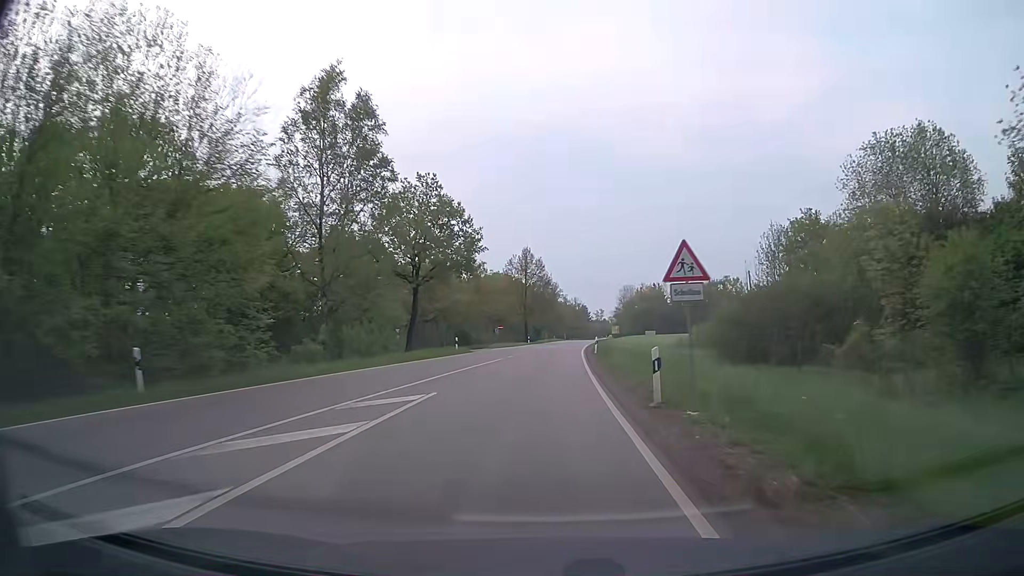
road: secondary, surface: asphalt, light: Day
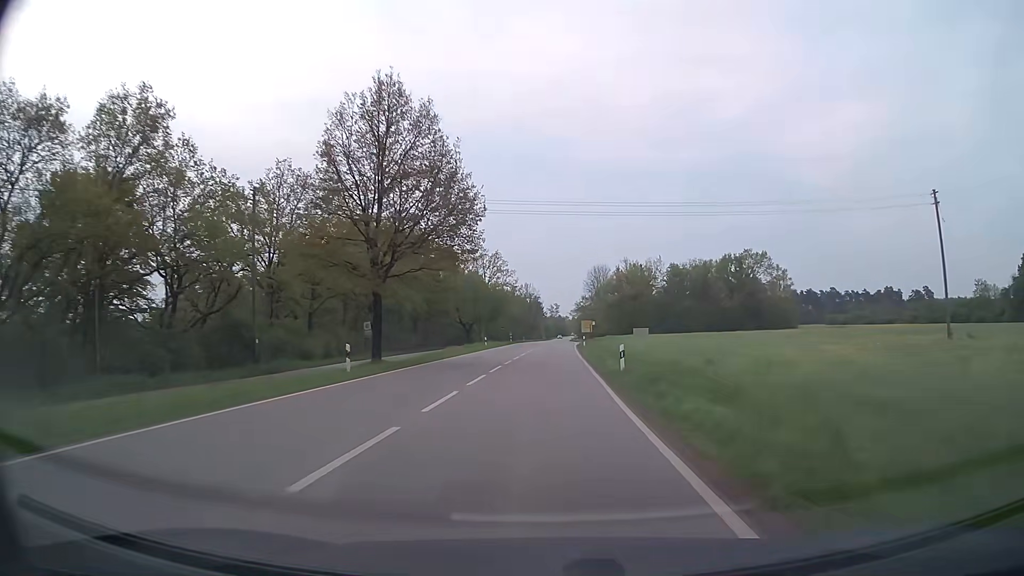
(+2.7, +67.4) m; +4°
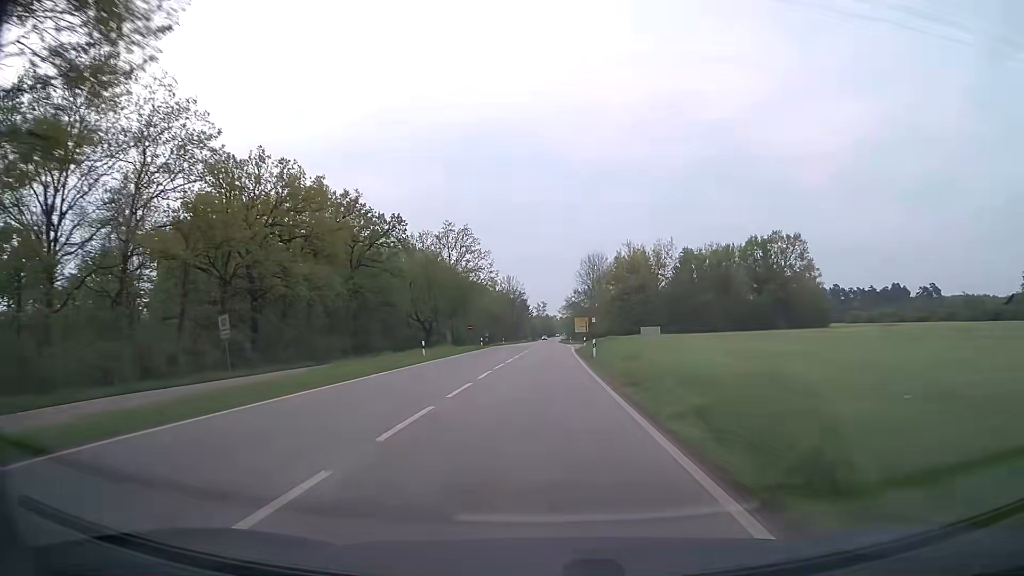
(+0.3, +27.1) m; +1°
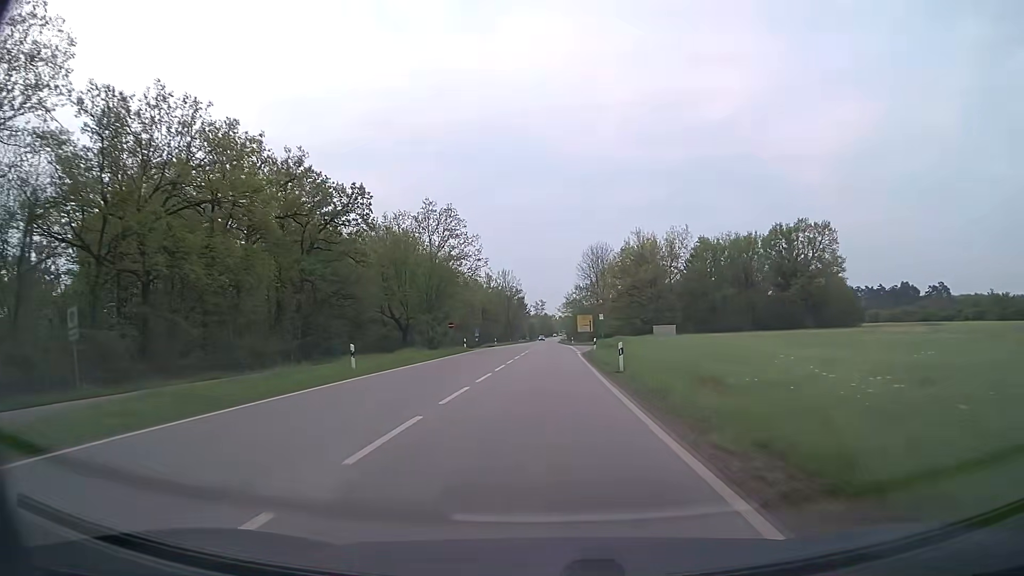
(0.0, +13.6) m; 0°
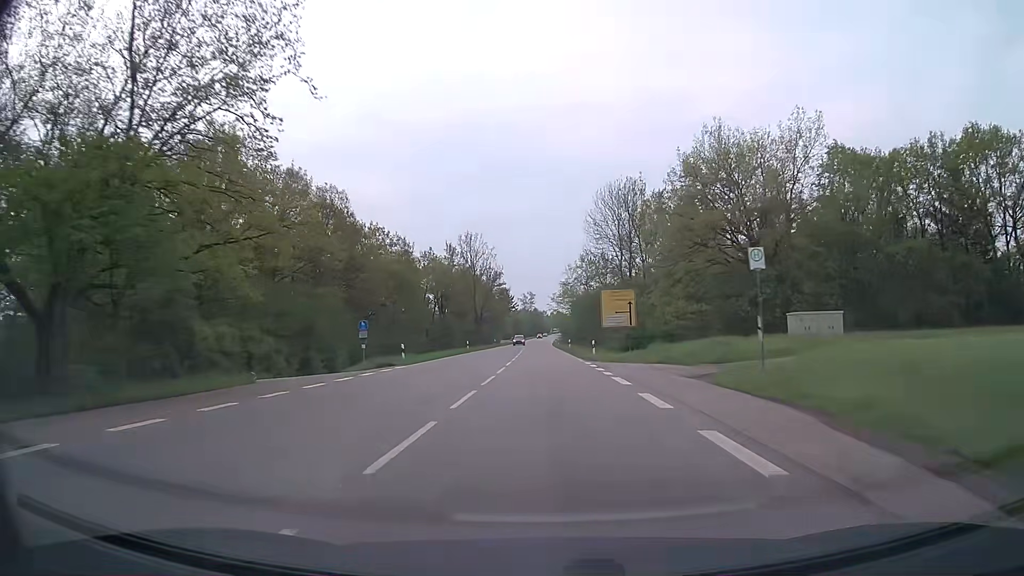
(+0.4, +54.5) m; +1°
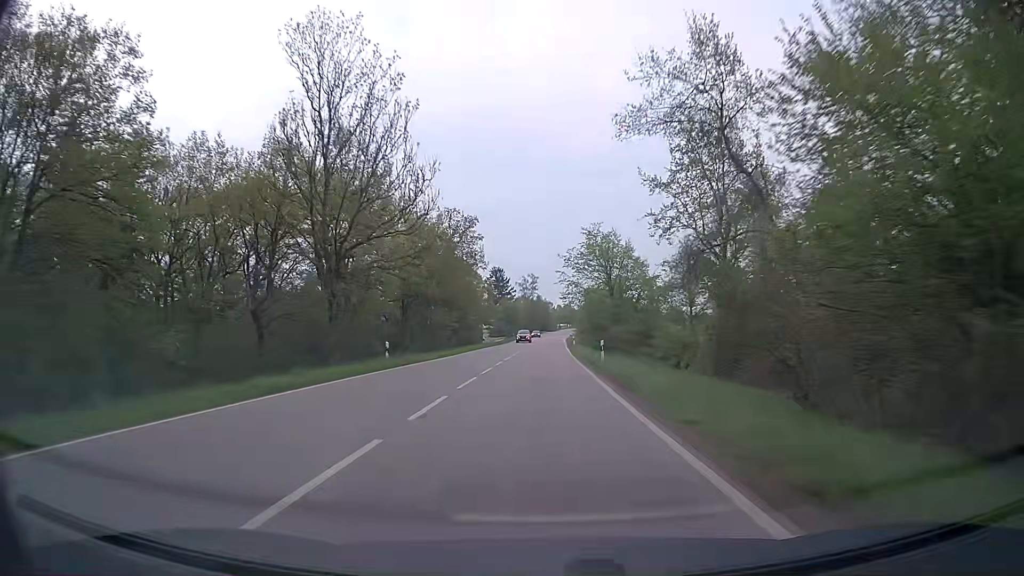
(-0.2, +68.2) m; -1°
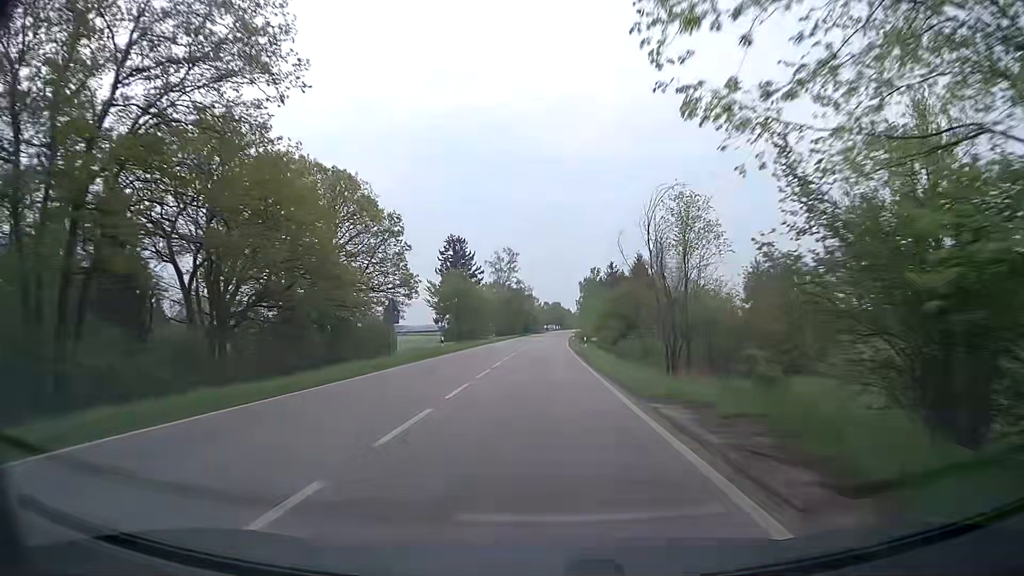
(+0.7, +68.6) m; +1°
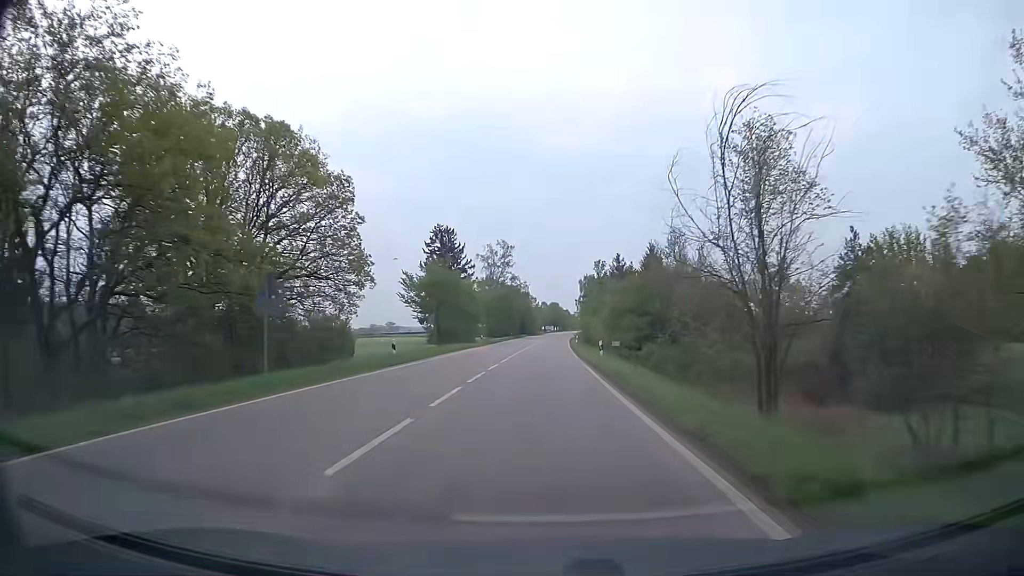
(0.0, +13.8) m; 0°
(0, +10) (0, +20) (0, +30) (0, +40) (0, +50) (0, +60) (+1, +70) (+1, +80) (+1, +90) (+2, +100) m
